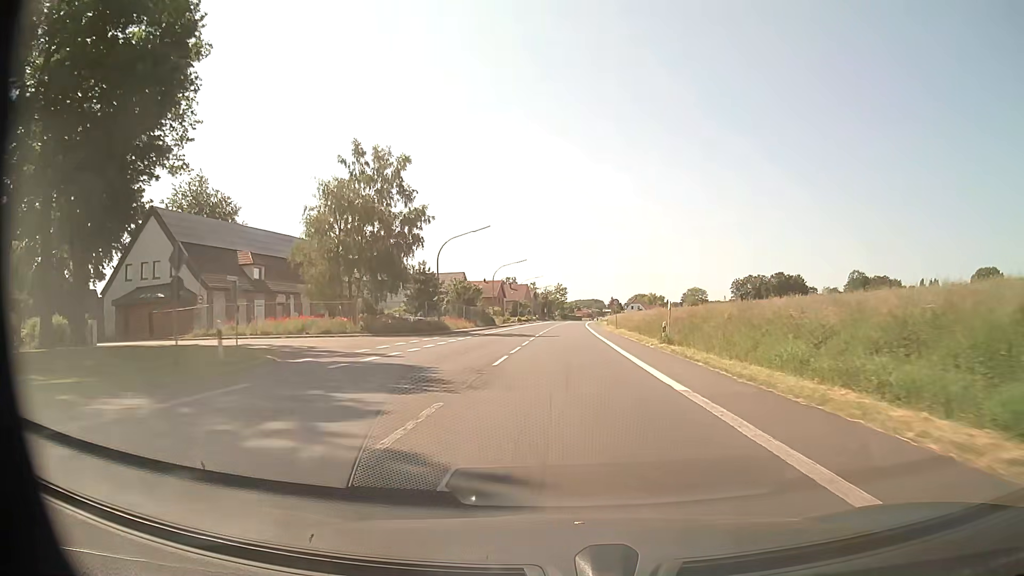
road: primary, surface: asphalt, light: Day
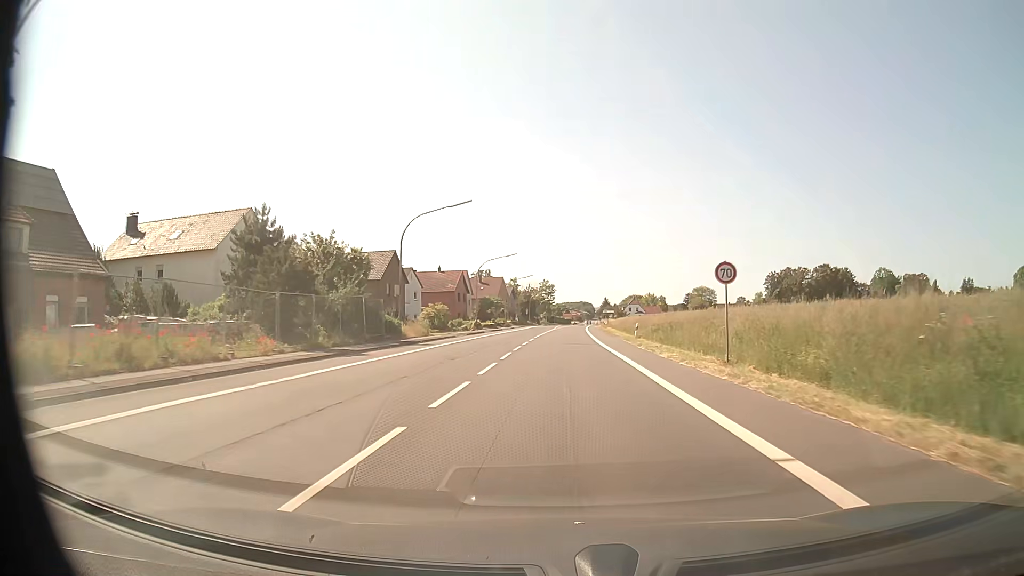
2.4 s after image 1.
(+0.5, +44.3) m; +1°
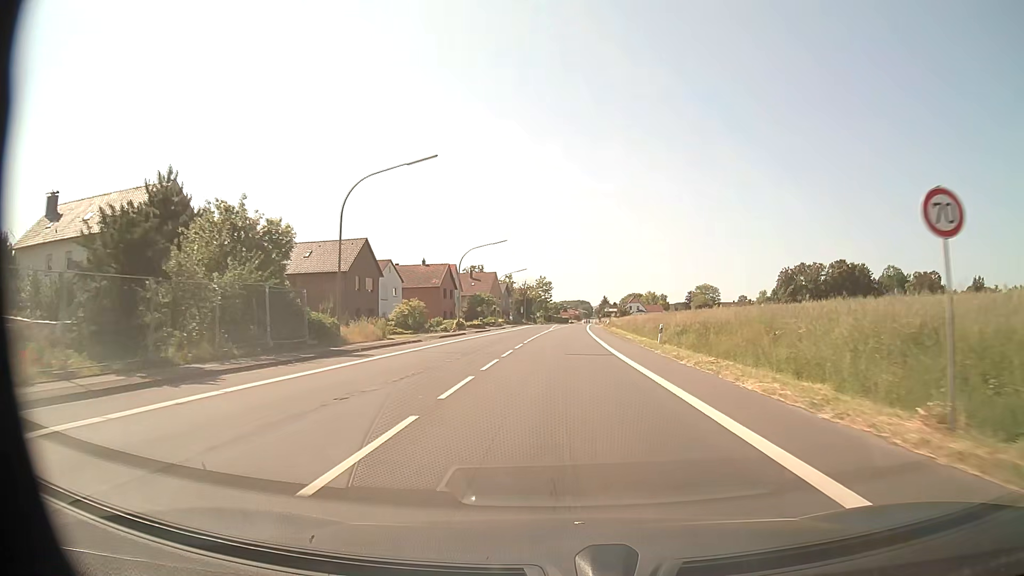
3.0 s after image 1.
(0.0, +11.1) m; 0°
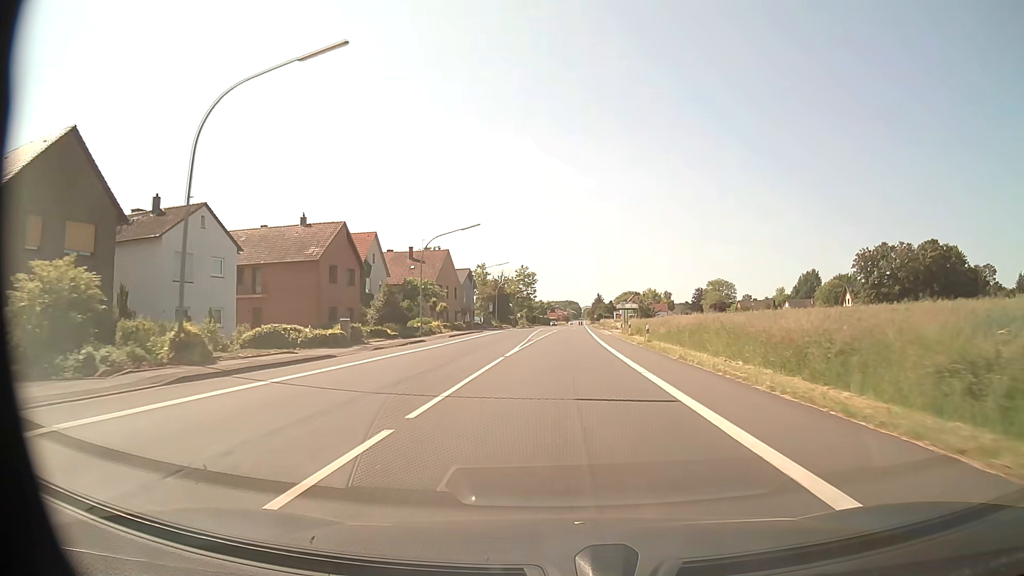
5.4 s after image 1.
(+0.3, +44.3) m; +1°
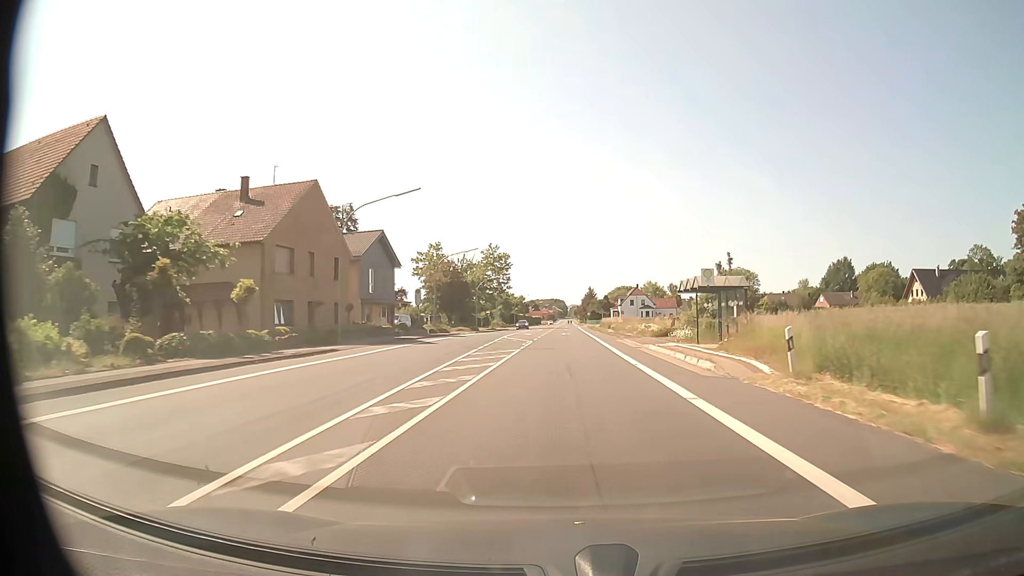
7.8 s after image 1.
(+0.5, +44.3) m; +1°
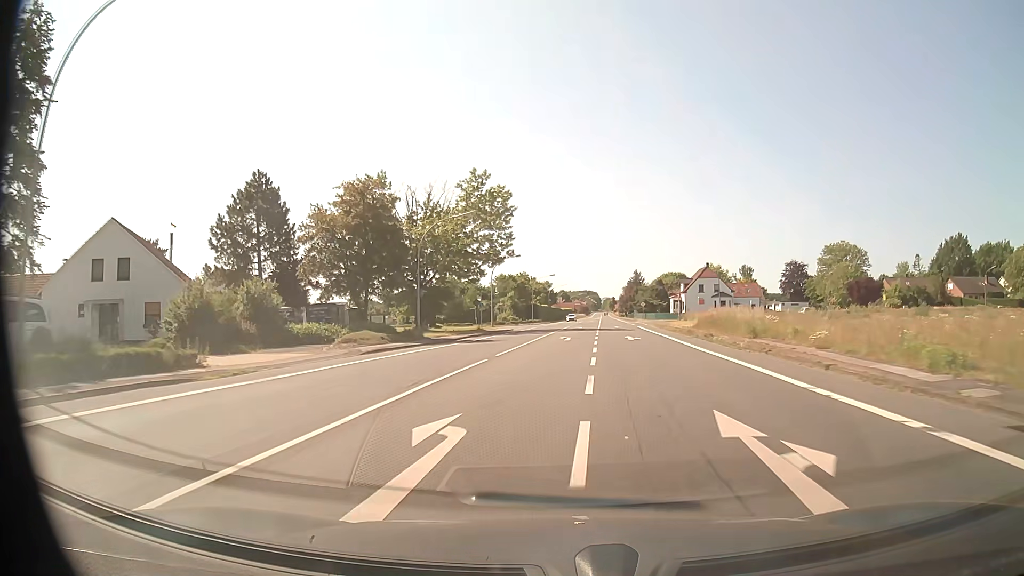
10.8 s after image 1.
(-0.9, +54.9) m; -3°
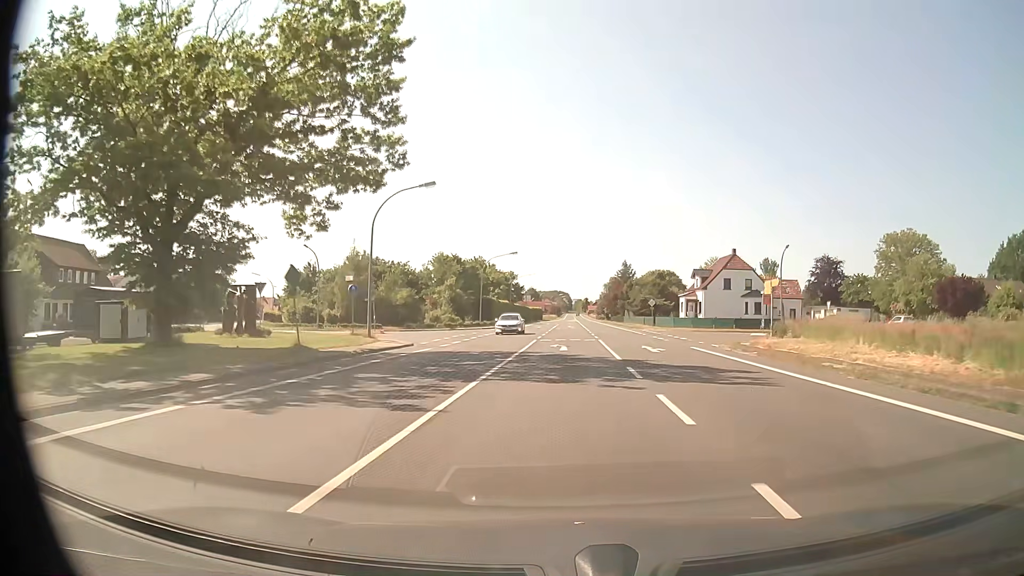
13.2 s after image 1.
(+0.7, +38.6) m; +3°
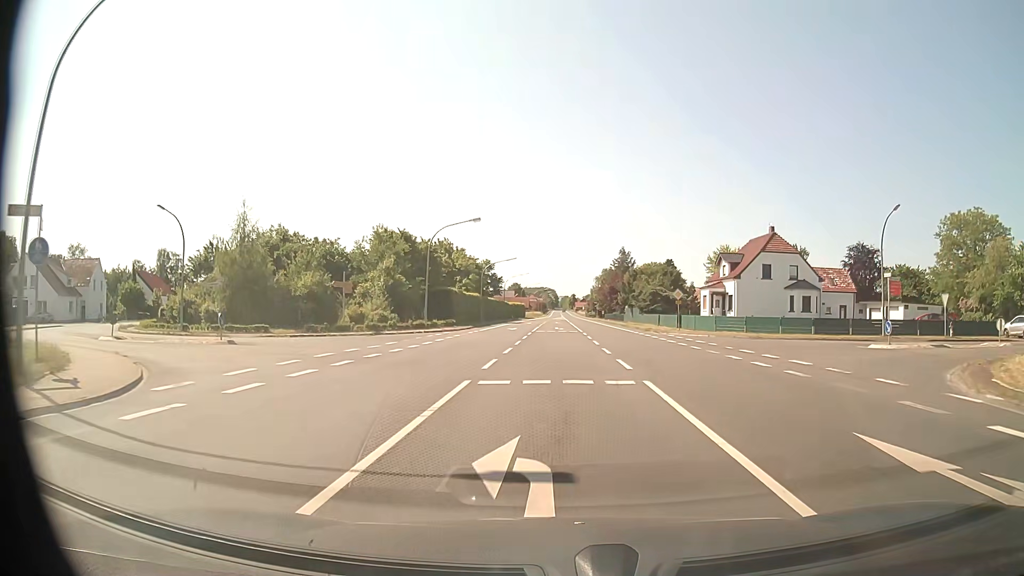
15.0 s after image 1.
(+0.3, +22.6) m; +1°
(0, +10) (-1, +20) (-6, +28) (-15, +33) (-25, +34) (-33, +40) (-39, +48) (-43, +57) (-47, +66) (-51, +76) m
